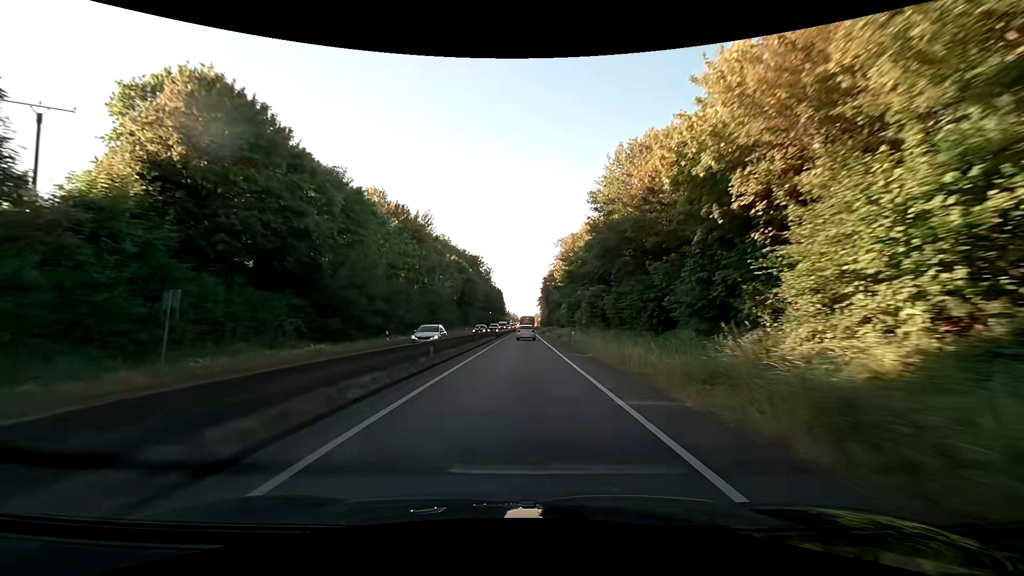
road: trunk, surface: asphalt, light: Day
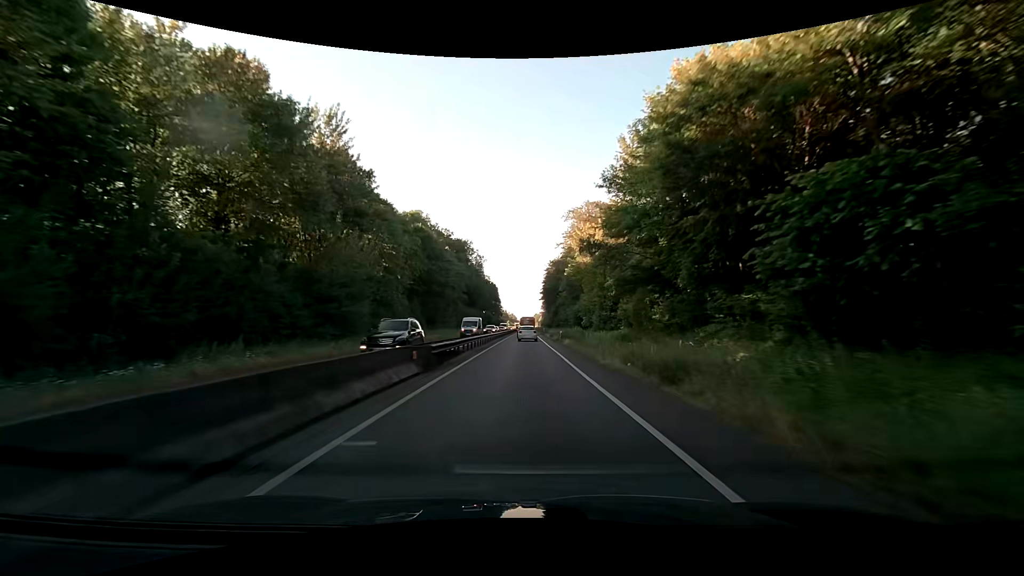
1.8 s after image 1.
(0.0, +36.2) m; 0°
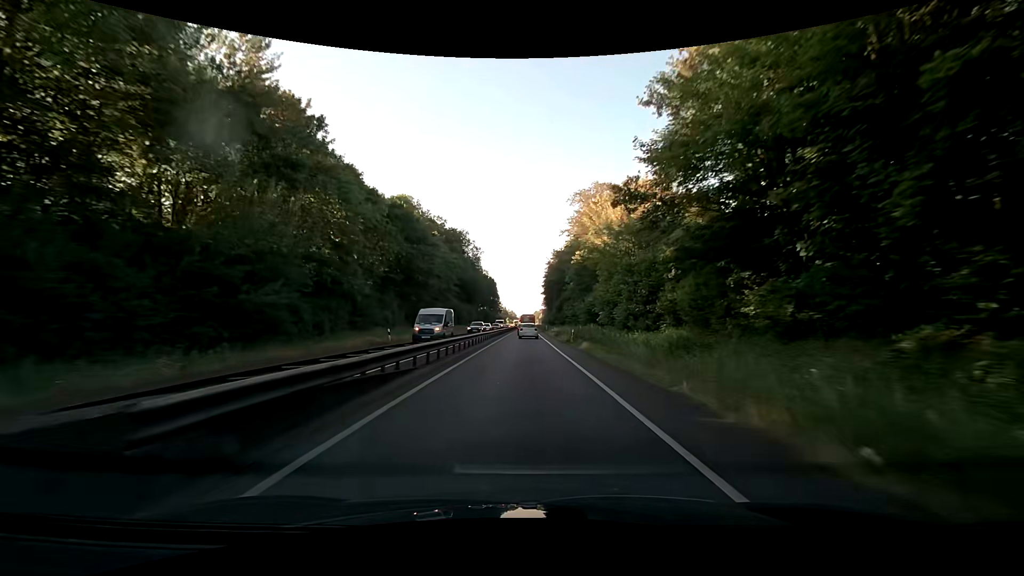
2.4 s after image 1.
(0.0, +11.9) m; 0°
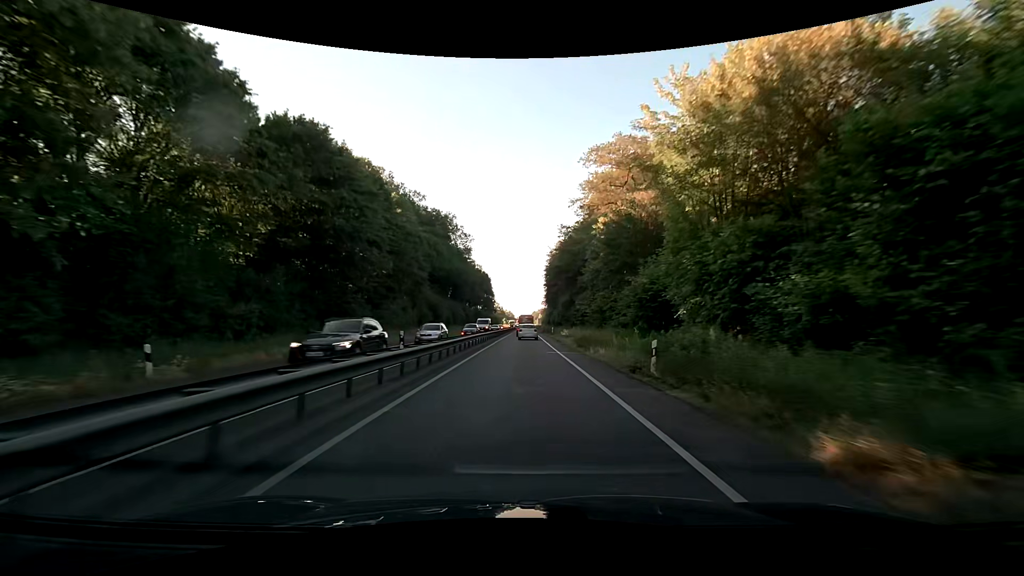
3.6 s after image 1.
(+0.1, +23.5) m; 0°
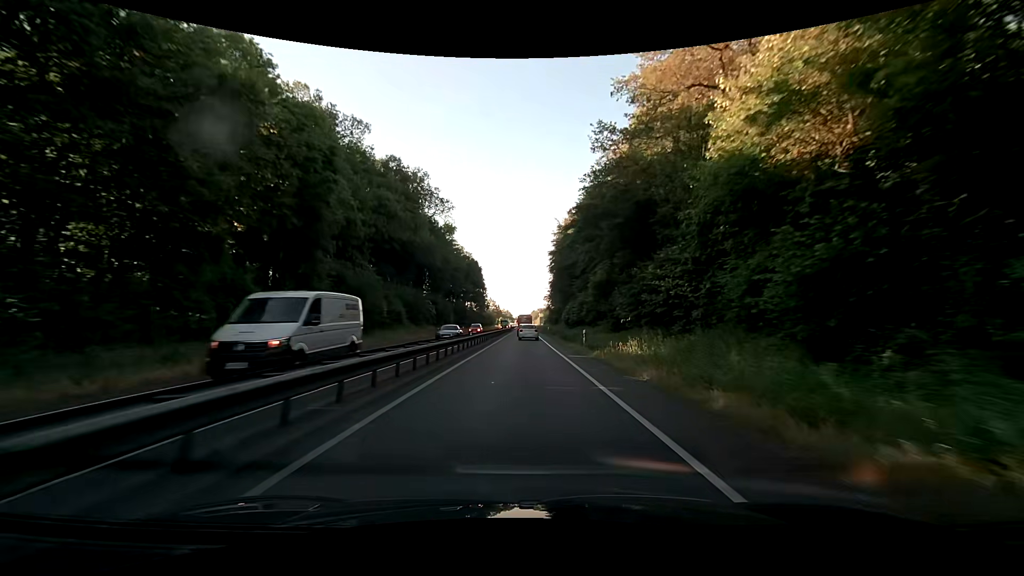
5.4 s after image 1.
(+0.1, +34.6) m; +1°
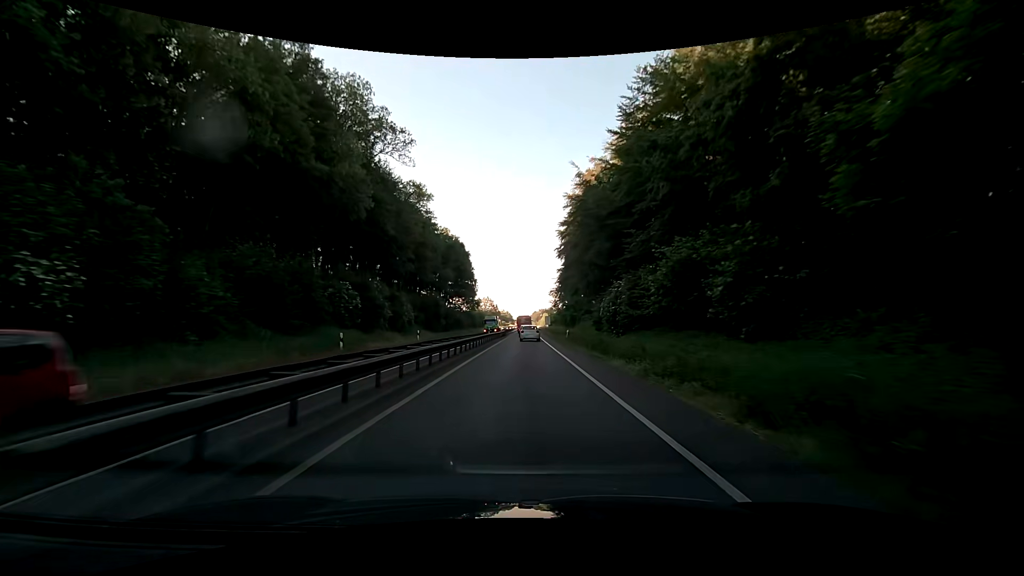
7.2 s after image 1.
(-0.1, +34.0) m; 0°
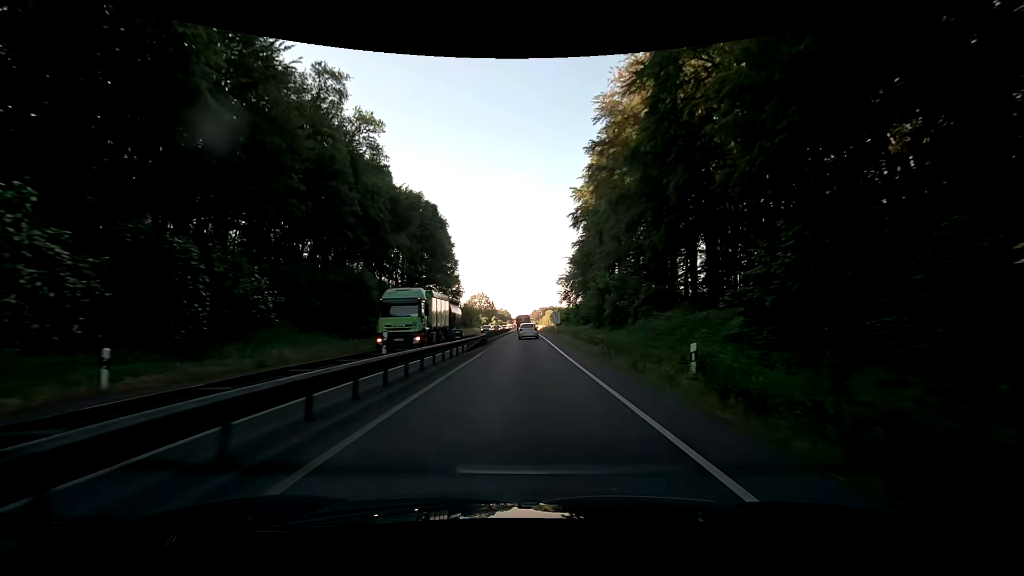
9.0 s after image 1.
(-0.2, +33.9) m; 0°
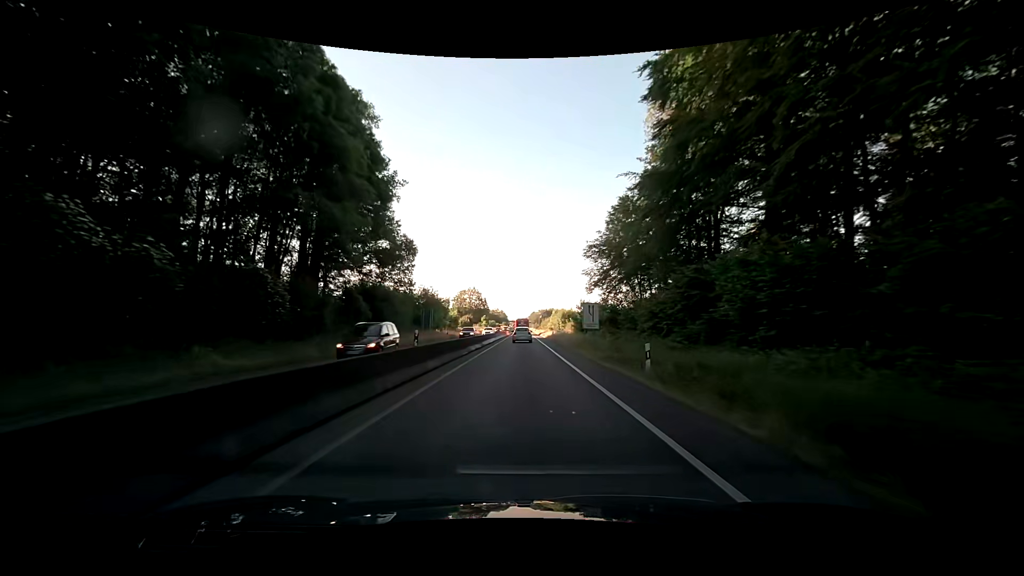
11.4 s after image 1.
(0.0, +45.2) m; 0°
(0, +10) (0, +20) (0, +30) (0, +40) (0, +50) (0, +60) (0, +70) (0, +80) (0, +90) (0, +100) m
